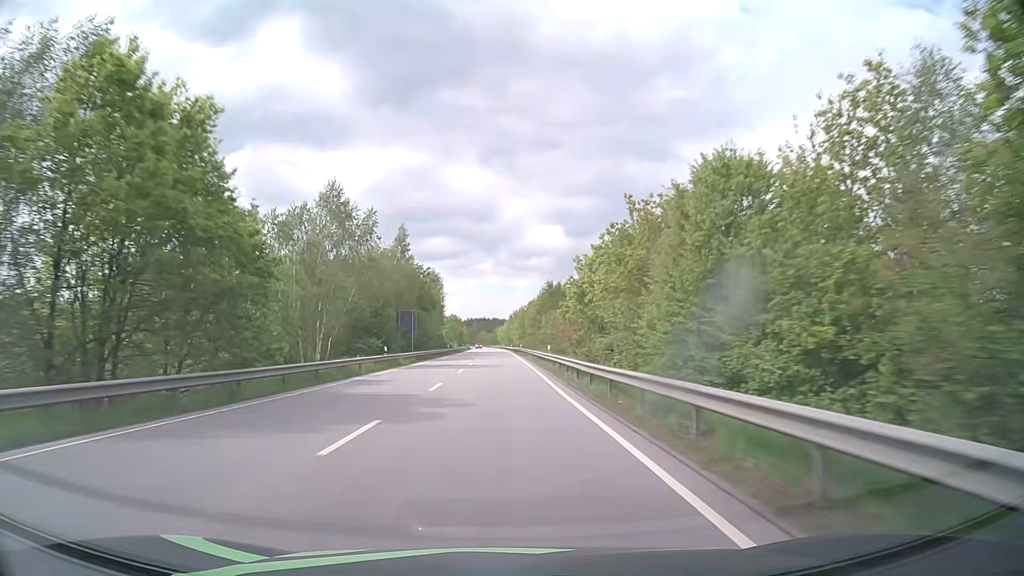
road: primary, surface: asphalt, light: Day
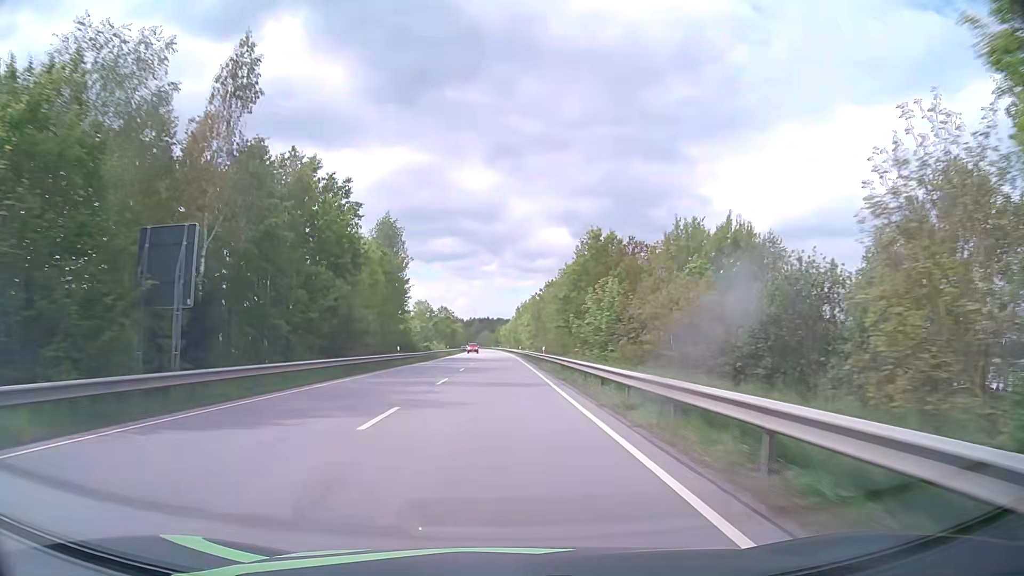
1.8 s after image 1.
(-0.2, +47.0) m; -1°
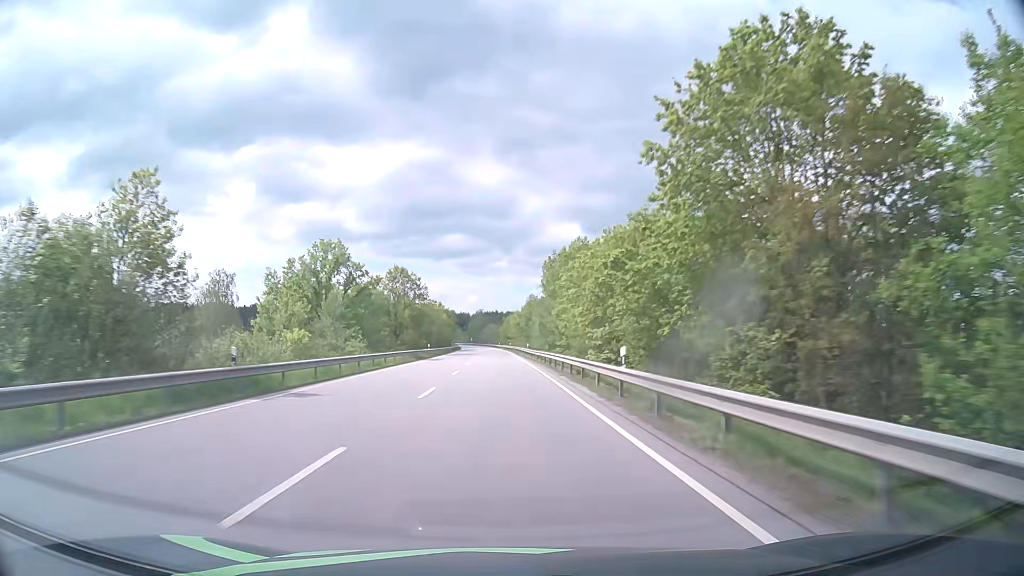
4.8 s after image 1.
(-0.5, +78.4) m; -1°
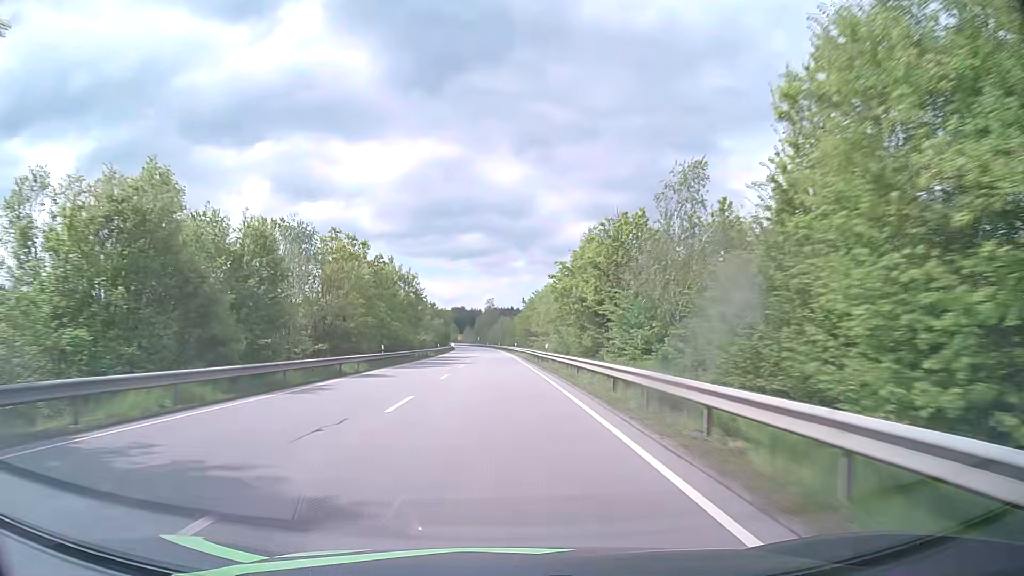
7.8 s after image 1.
(-0.4, +75.6) m; -1°
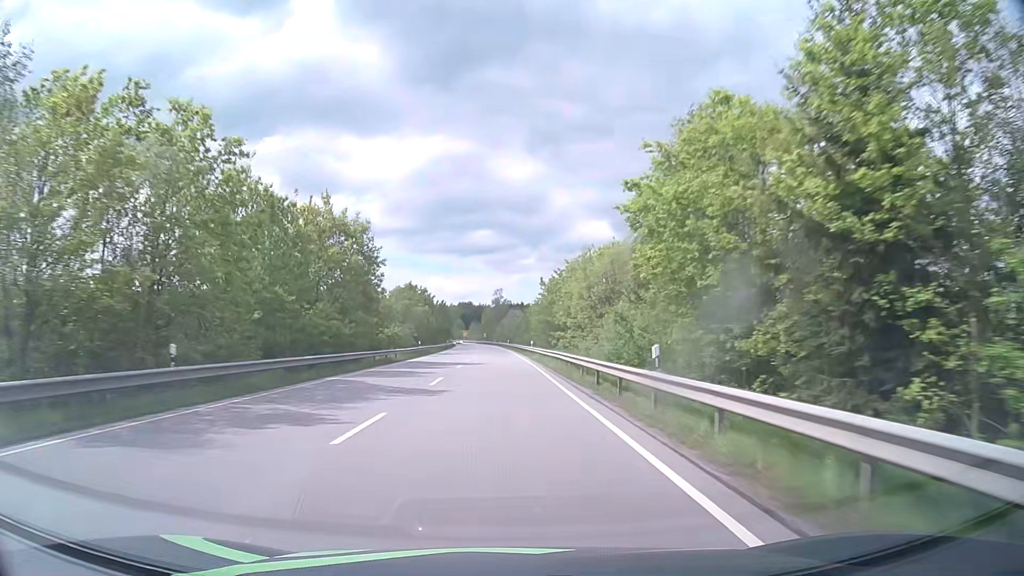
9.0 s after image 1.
(-0.1, +28.2) m; -1°
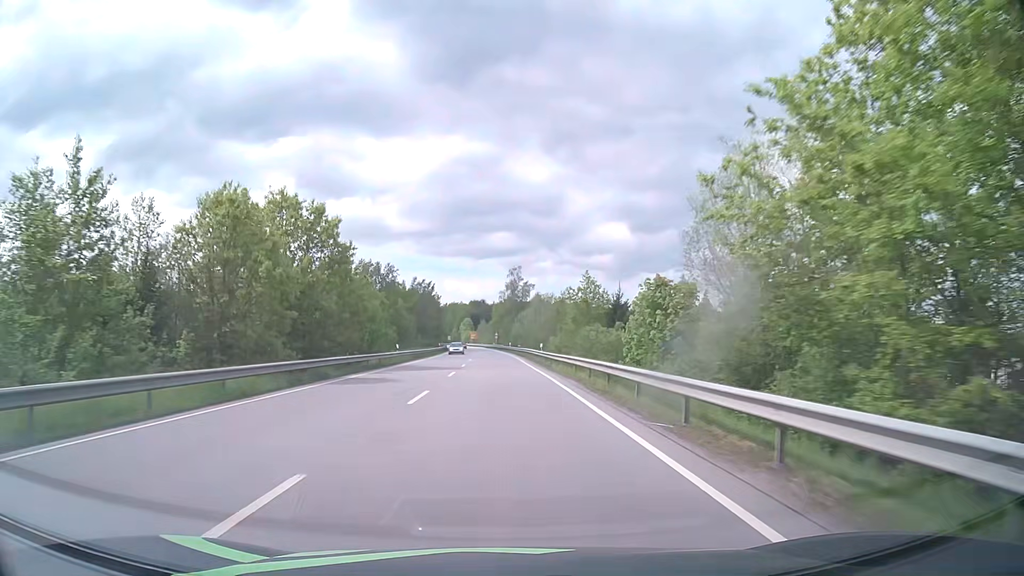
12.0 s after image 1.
(-0.9, +65.6) m; -1°
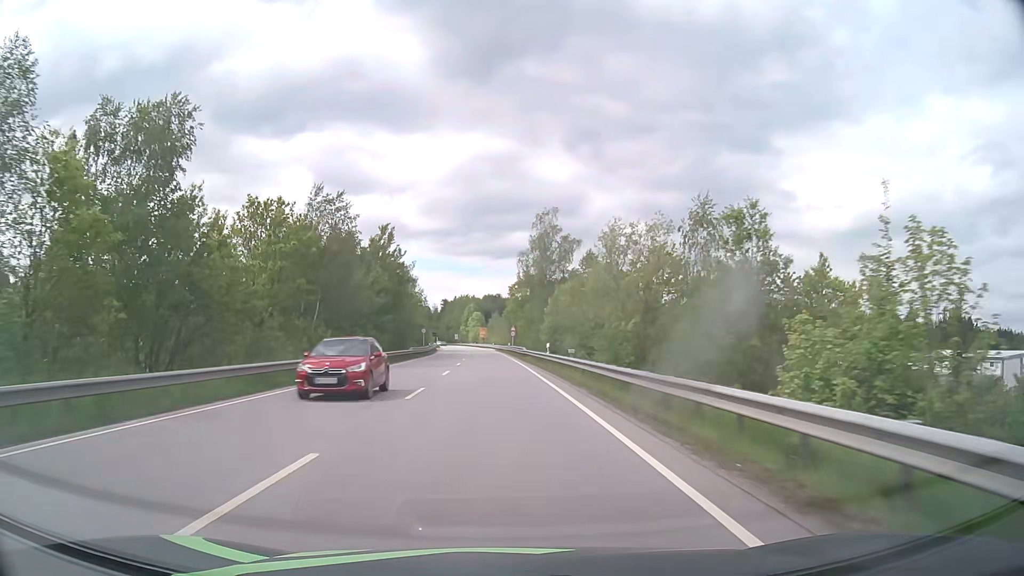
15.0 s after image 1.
(-0.7, +58.6) m; -2°
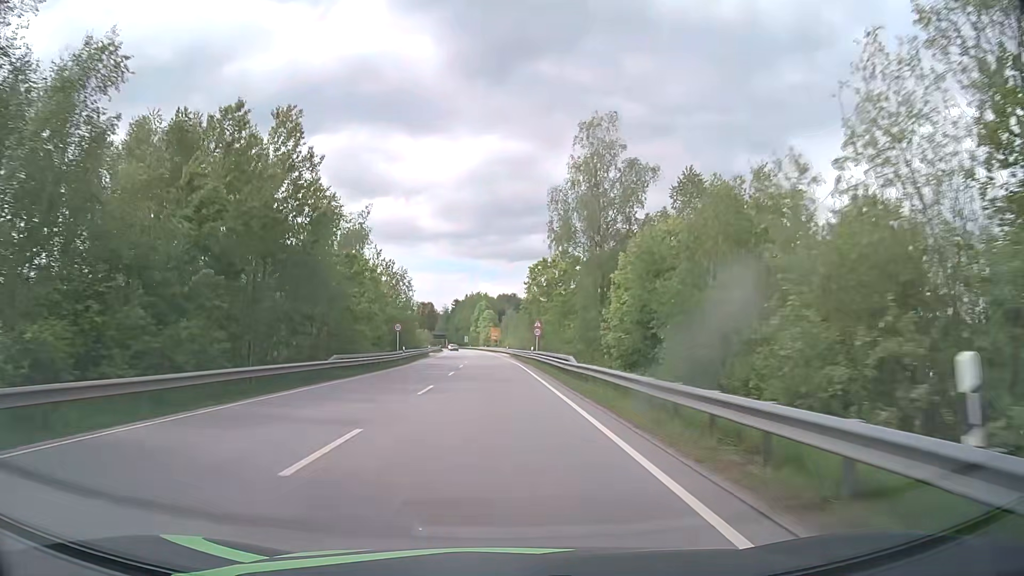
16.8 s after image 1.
(-0.3, +33.3) m; -1°
(0, +10) (0, +20) (0, +30) (-1, +40) (-1, +50) (-1, +60) (-2, +70) (-2, +80) (-3, +90) (-3, +100) m
